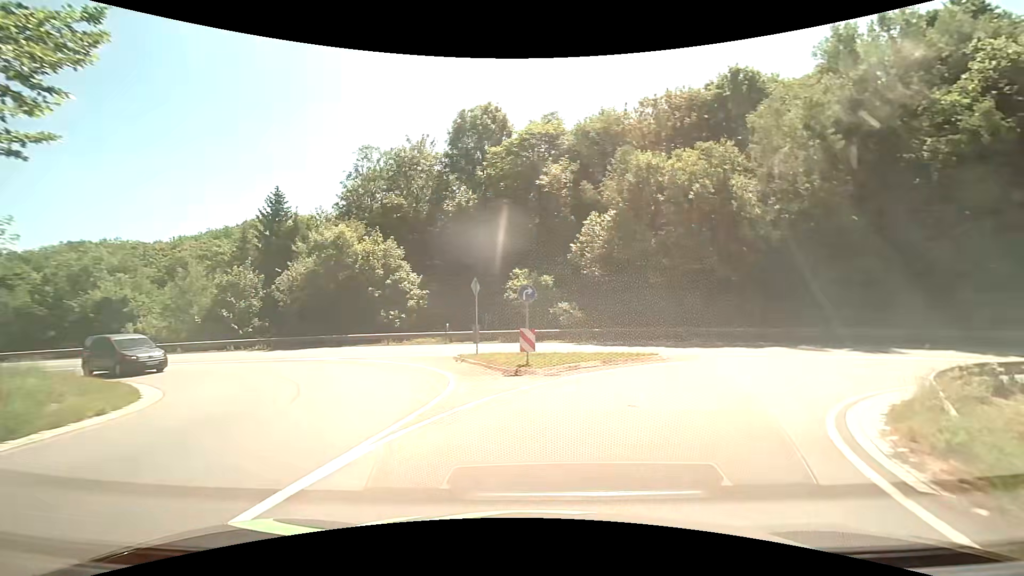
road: primary_link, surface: asphalt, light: Day
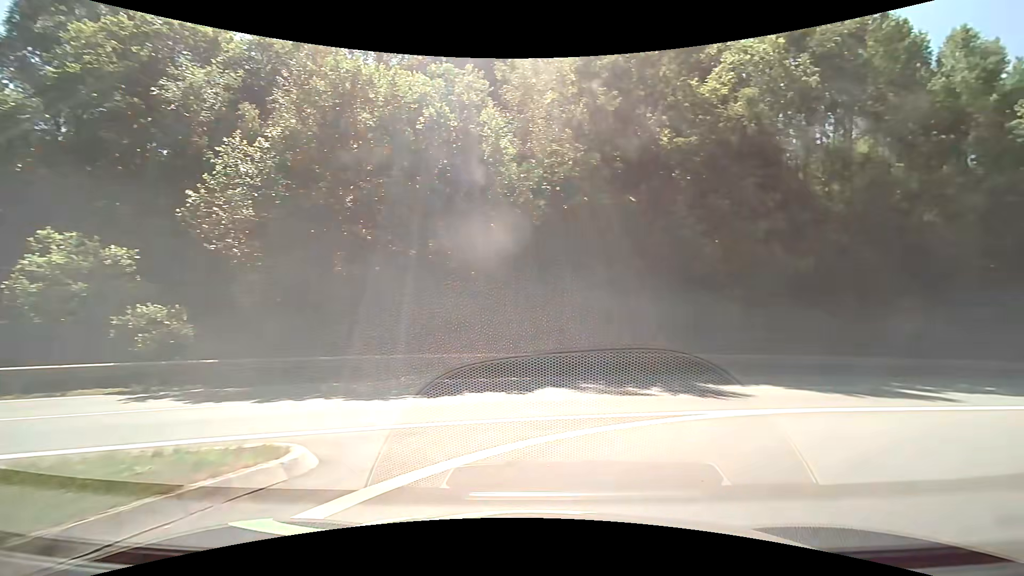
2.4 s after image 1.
(+3.2, +13.5) m; +33°
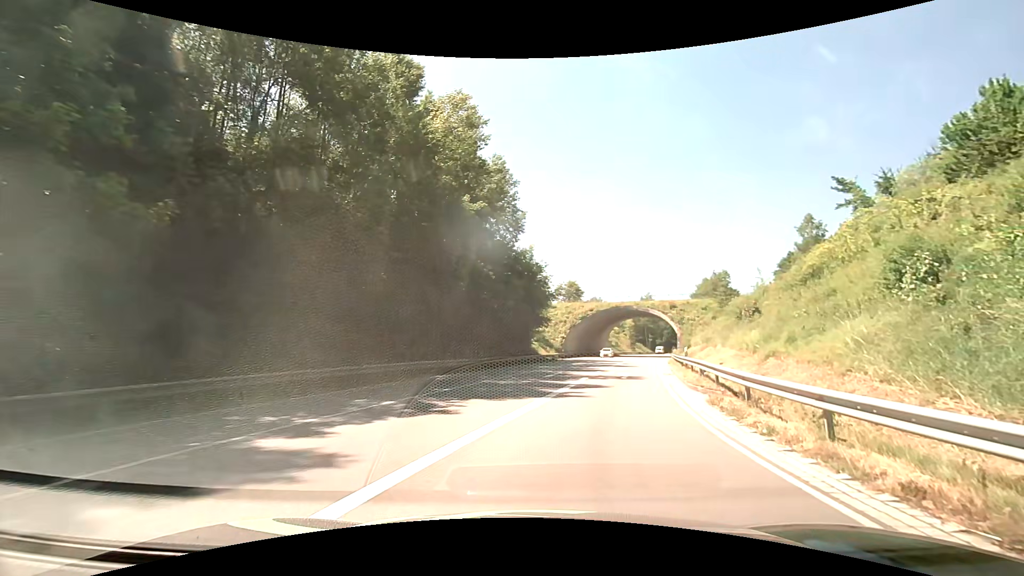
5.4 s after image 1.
(+5.5, +9.3) m; +57°
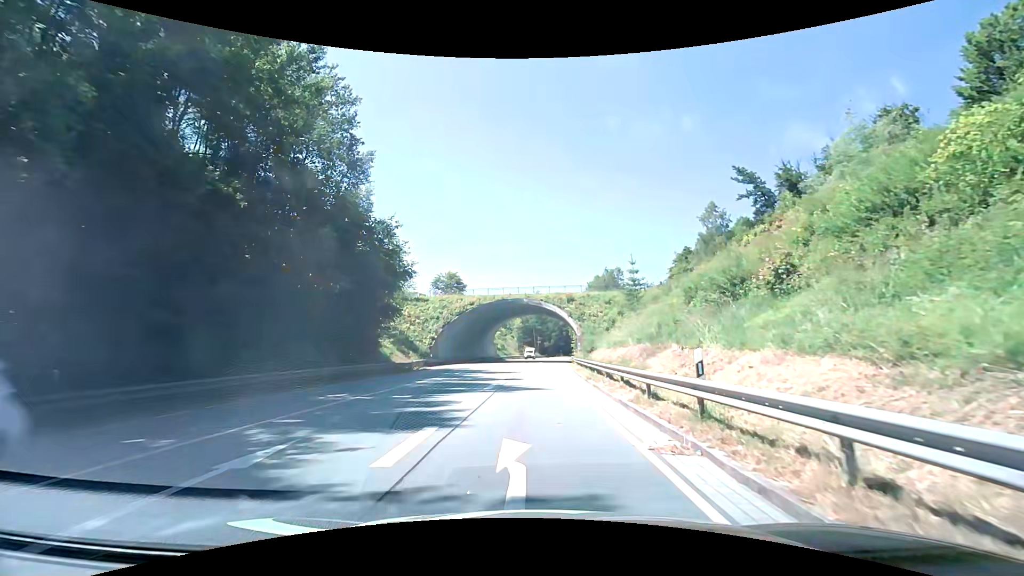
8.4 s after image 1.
(+3.3, +19.8) m; +13°
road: primary
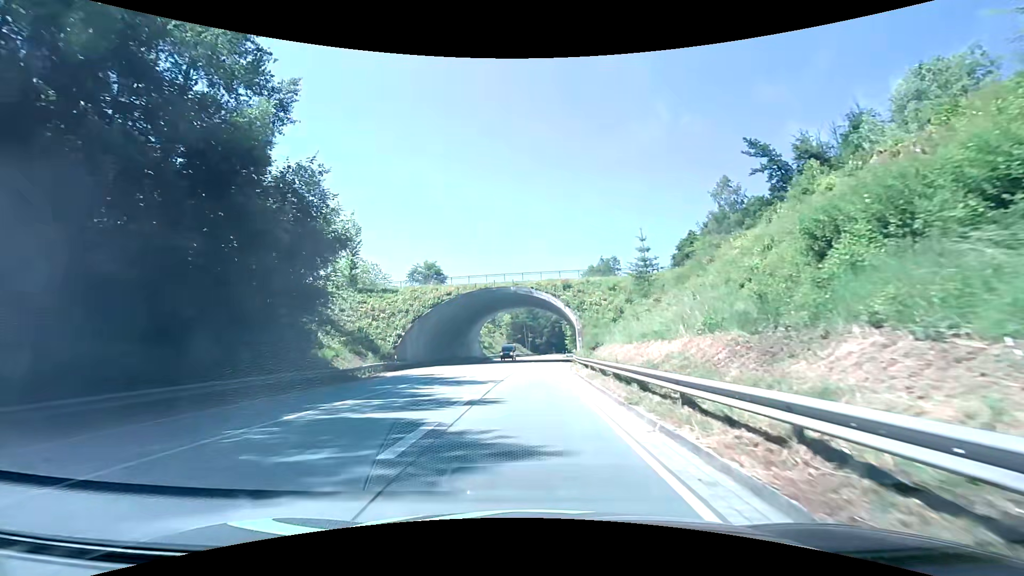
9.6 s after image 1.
(+0.1, +11.8) m; +1°
